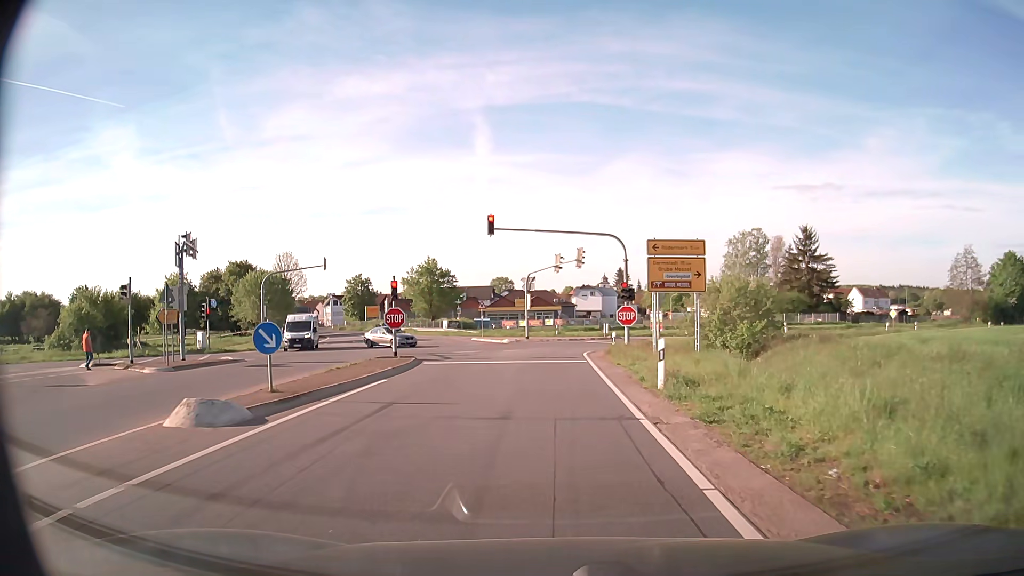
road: secondary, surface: asphalt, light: Day
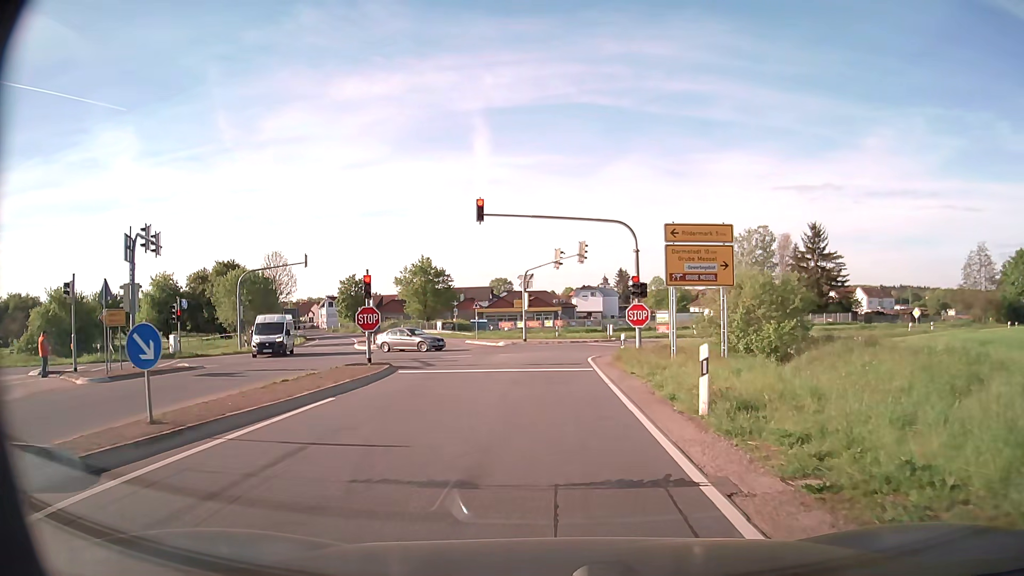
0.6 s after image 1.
(0.0, +4.0) m; 0°
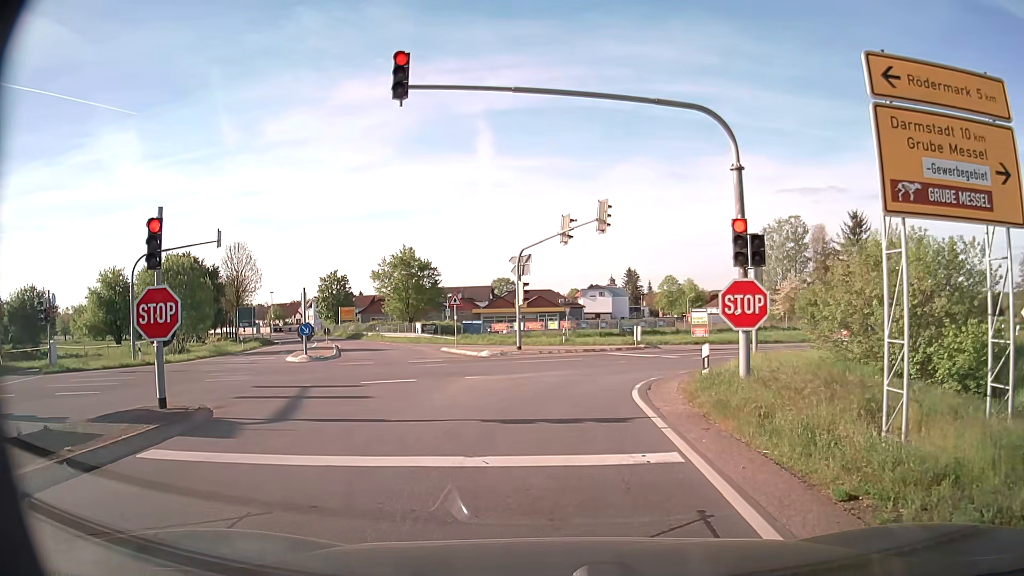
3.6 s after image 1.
(-0.1, +13.6) m; 0°
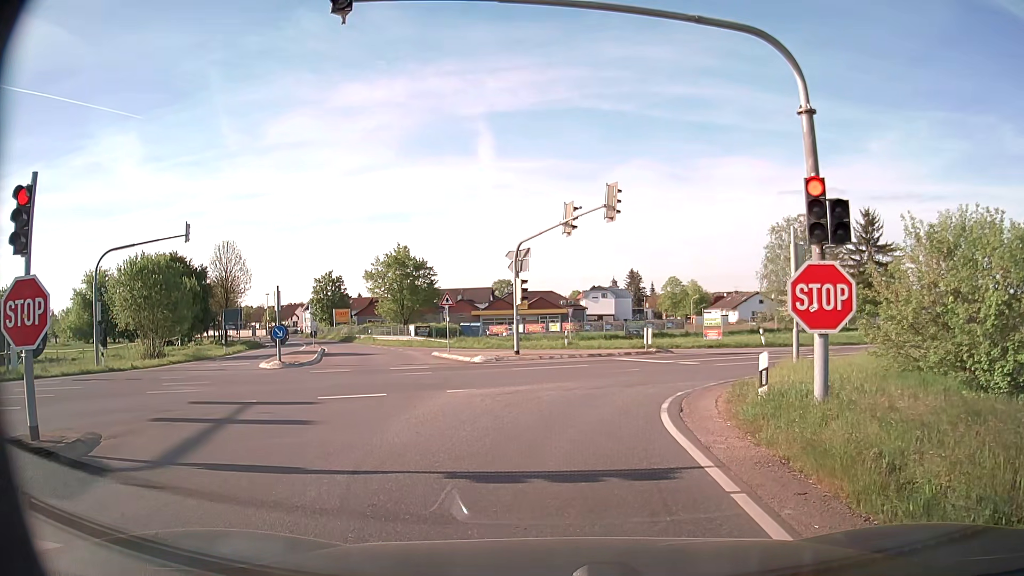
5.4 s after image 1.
(0.0, +3.3) m; 0°
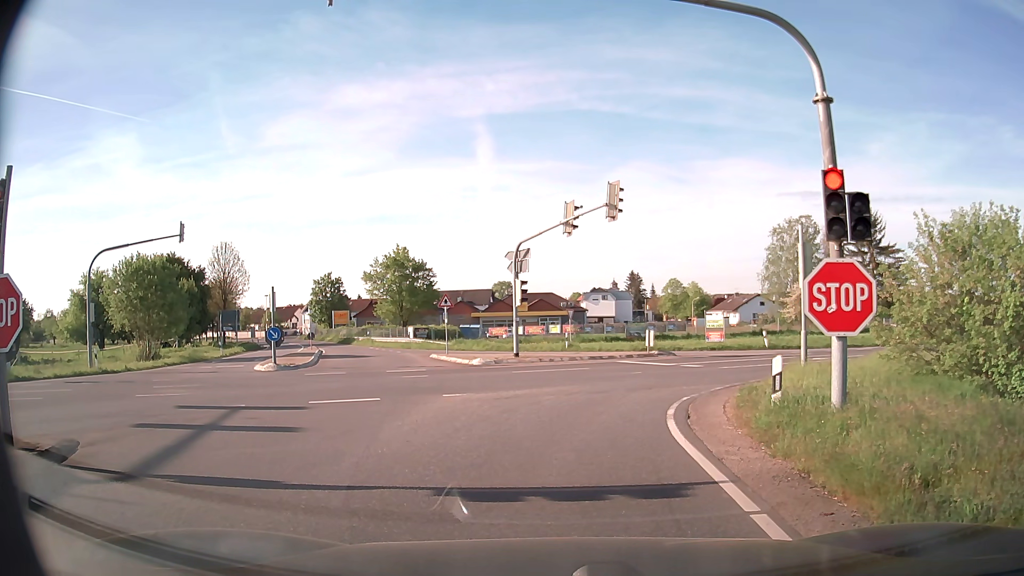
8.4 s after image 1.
(0.0, +0.6) m; 0°
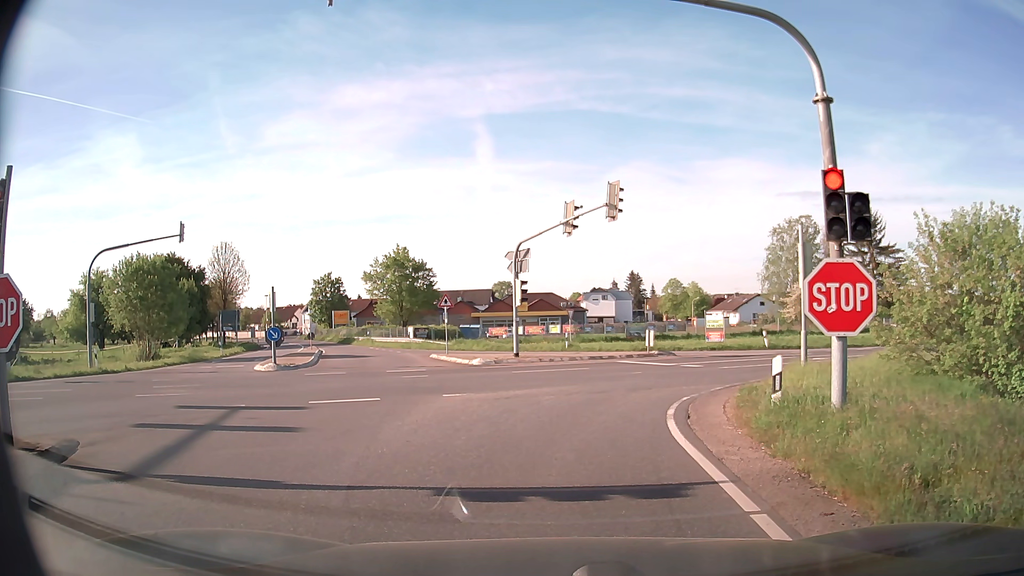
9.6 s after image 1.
(0.0, 0.0) m; 0°
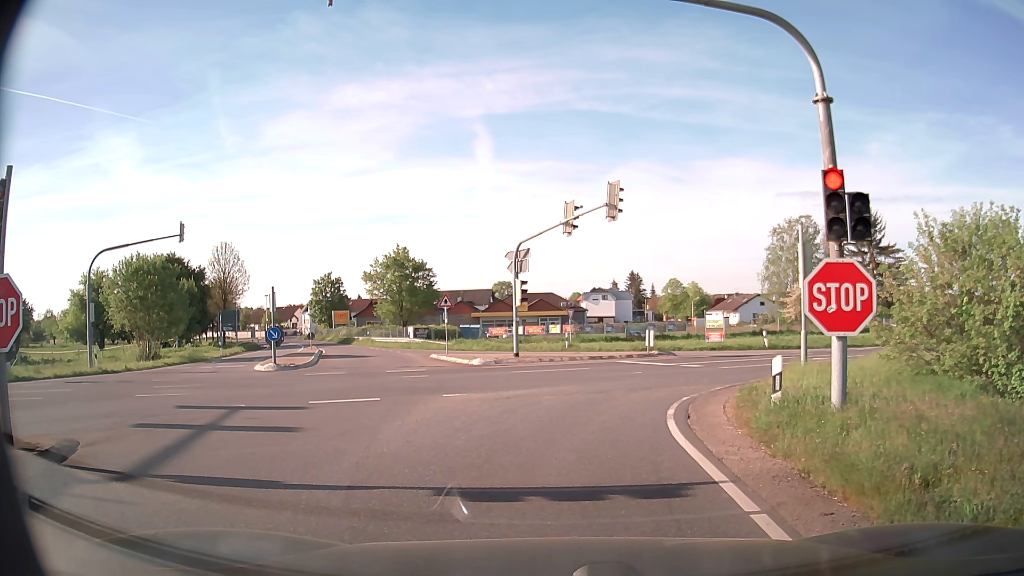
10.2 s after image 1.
(0.0, 0.0) m; 0°
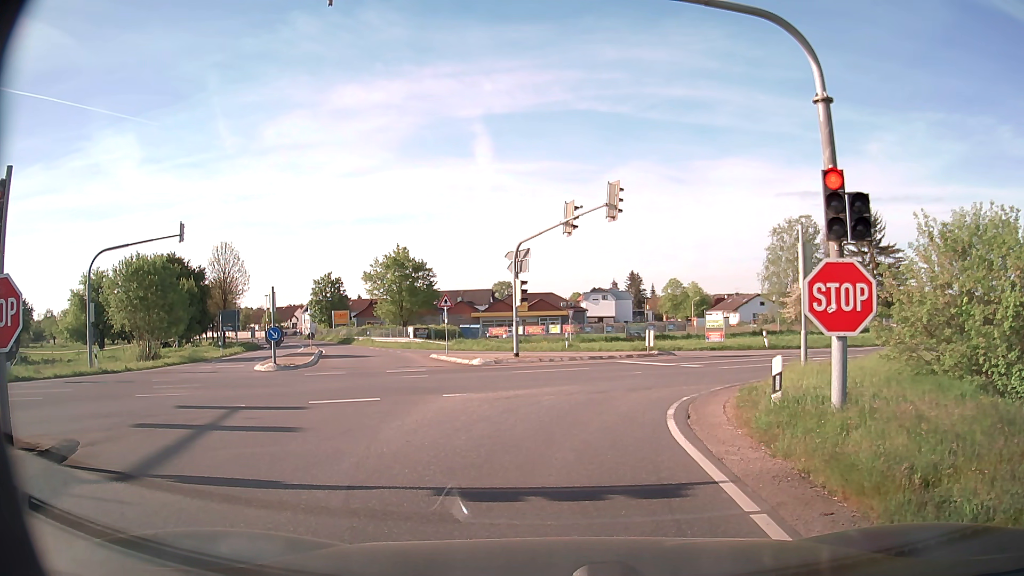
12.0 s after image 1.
(0.0, 0.0) m; 0°
(0, +10) (+3, +19) (+11, +26) (+19, +31) (+28, +35) (+37, +40) (+46, +44) (+55, +49) (+64, +54) (+73, +58) m
